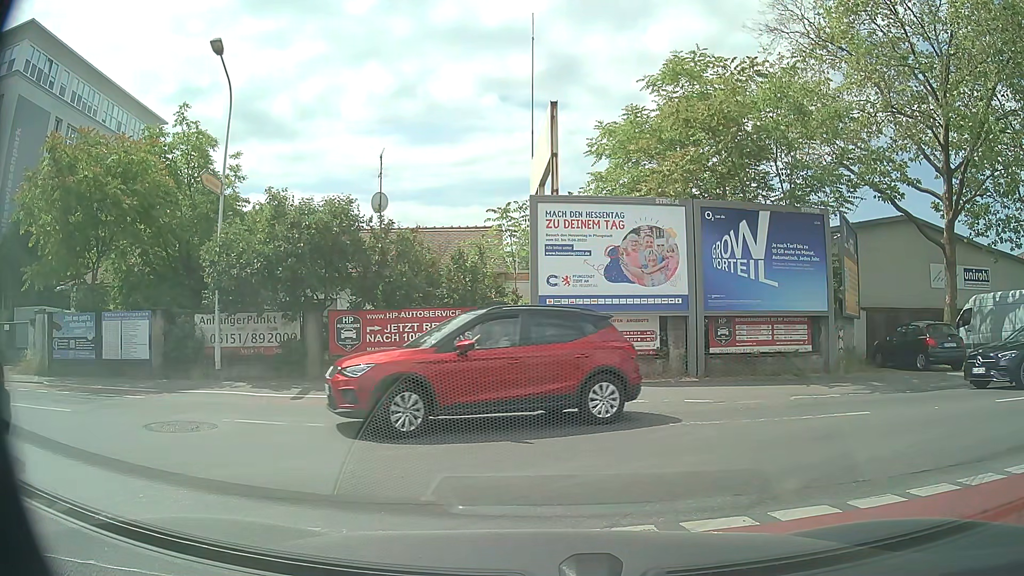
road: tertiary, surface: asphalt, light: Day
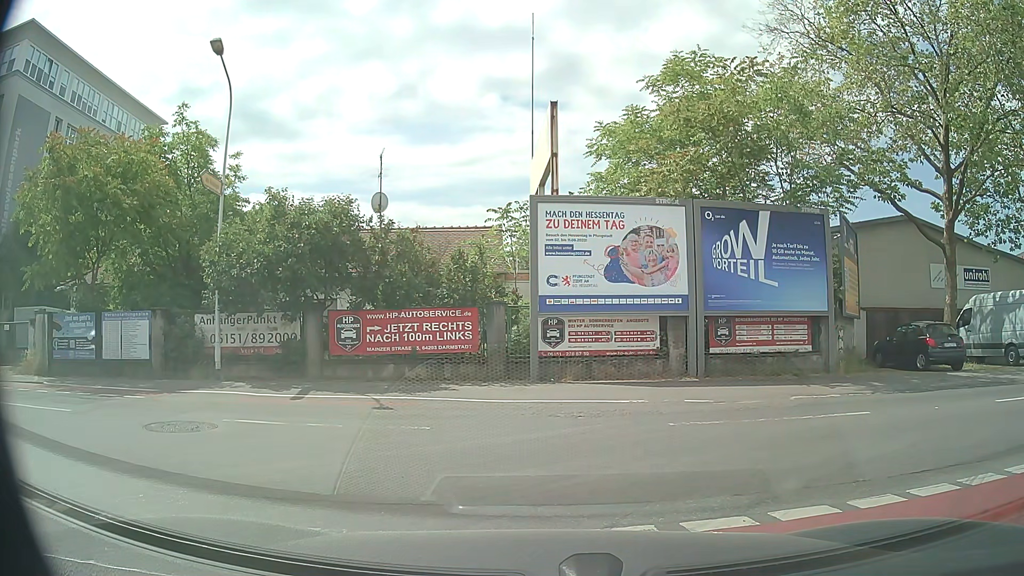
(0.0, 0.0) m; 0°
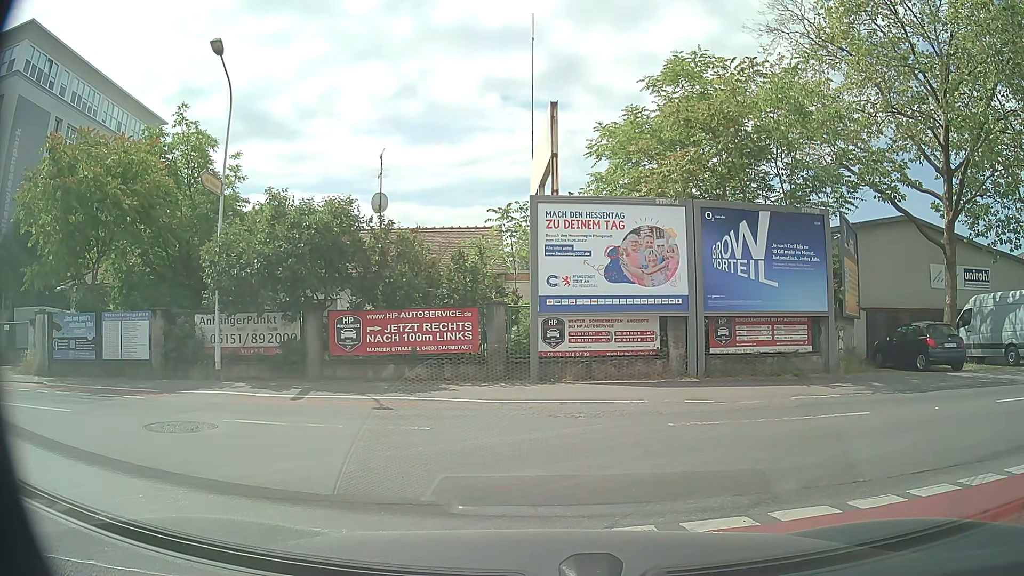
(0.0, 0.0) m; 0°
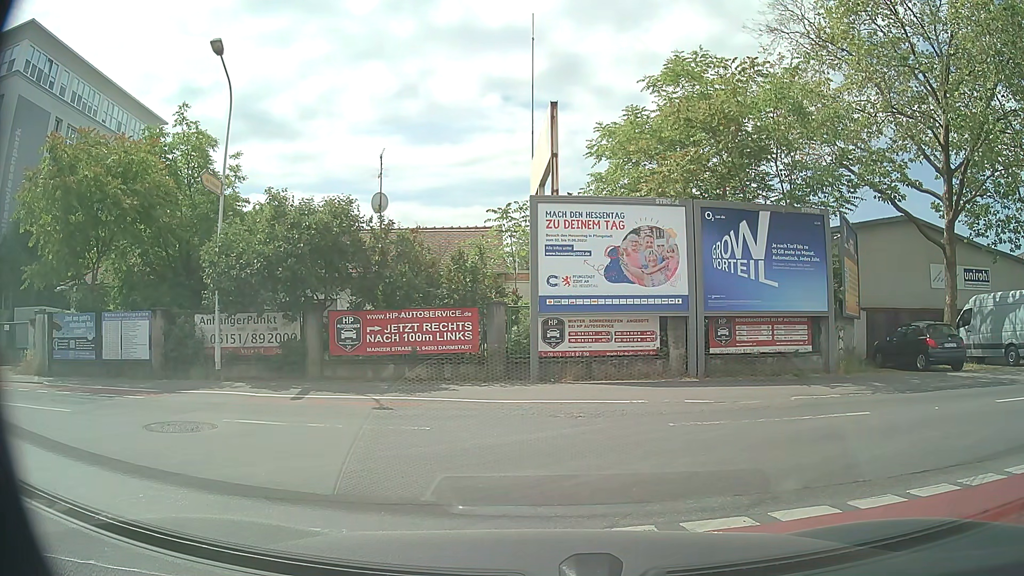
(0.0, 0.0) m; 0°
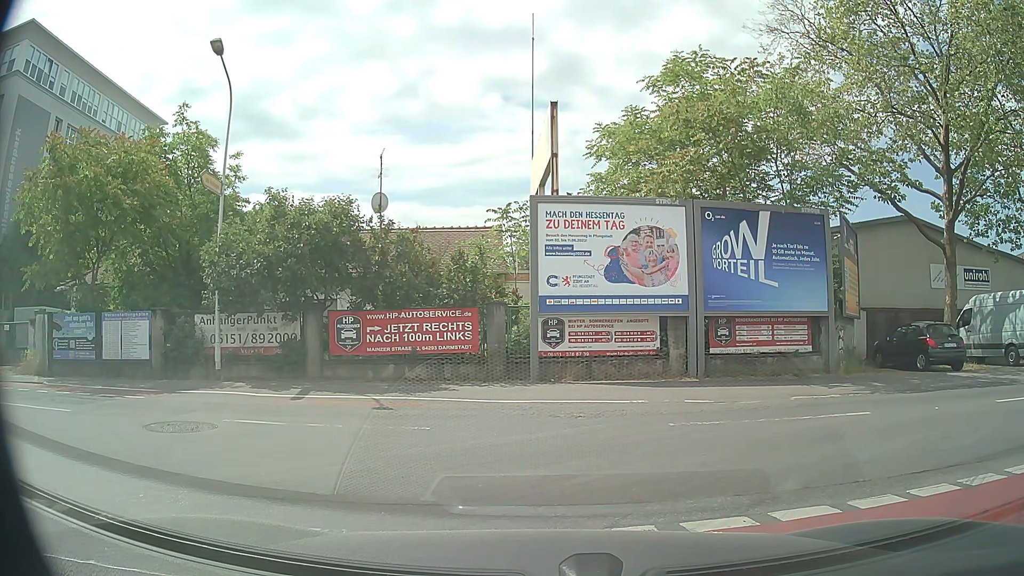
(0.0, 0.0) m; 0°
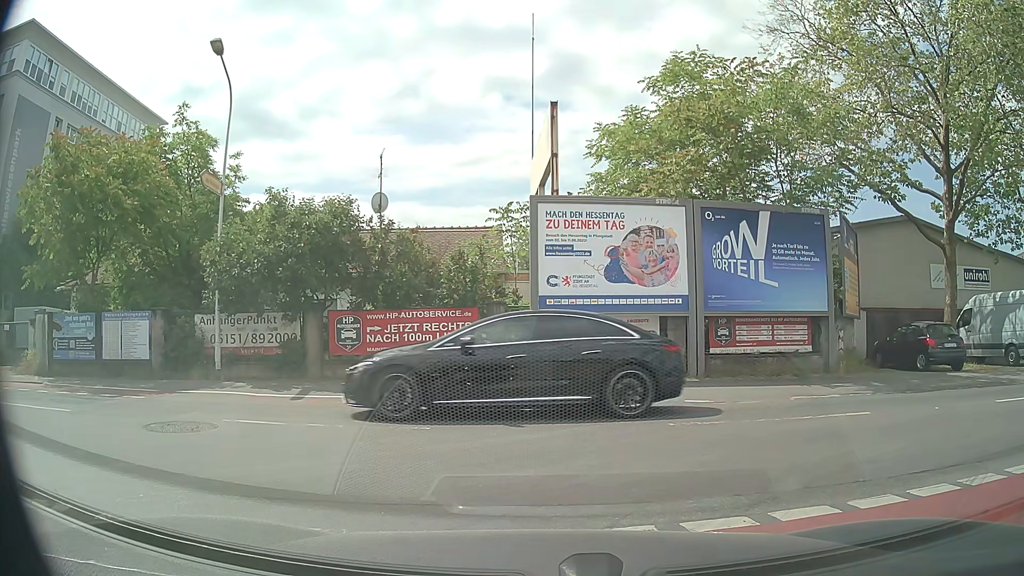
(0.0, 0.0) m; 0°
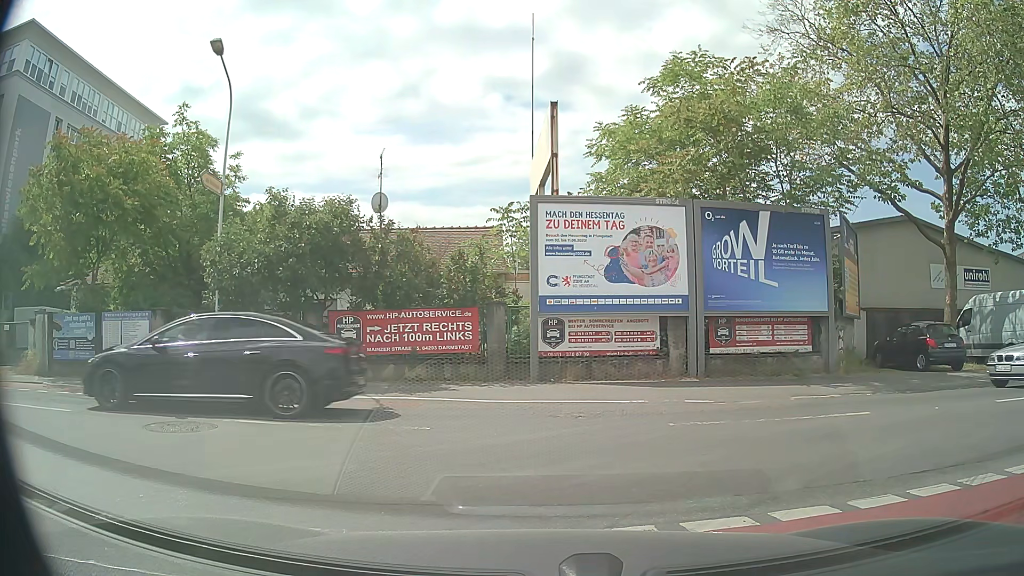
(0.0, 0.0) m; 0°
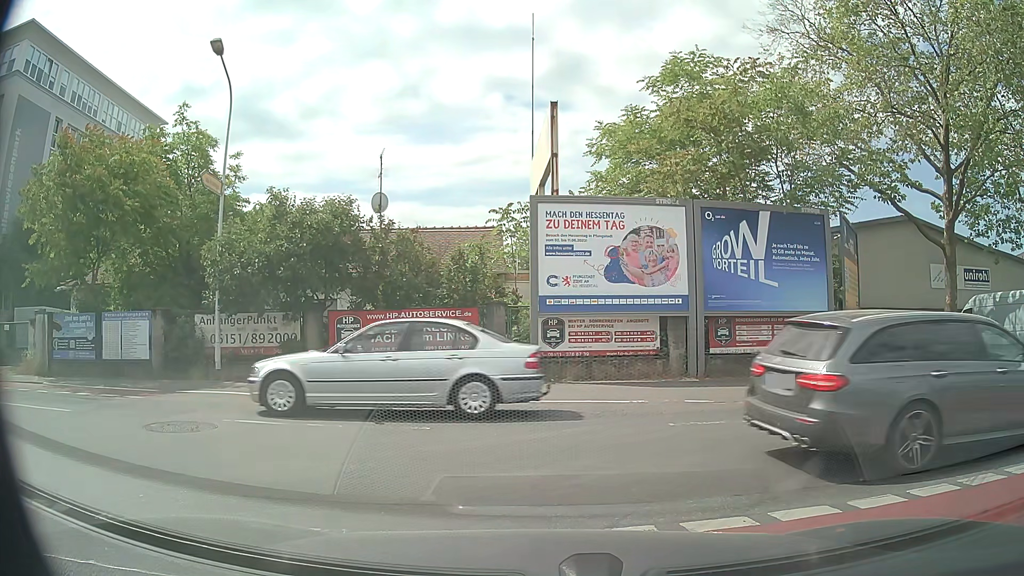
(0.0, 0.0) m; 0°
